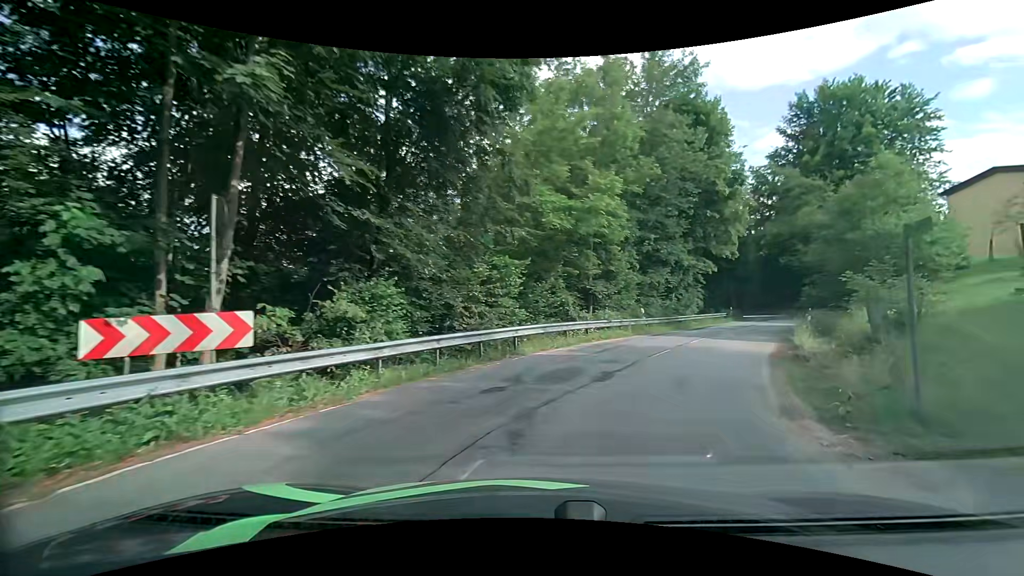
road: tertiary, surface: asphalt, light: Day
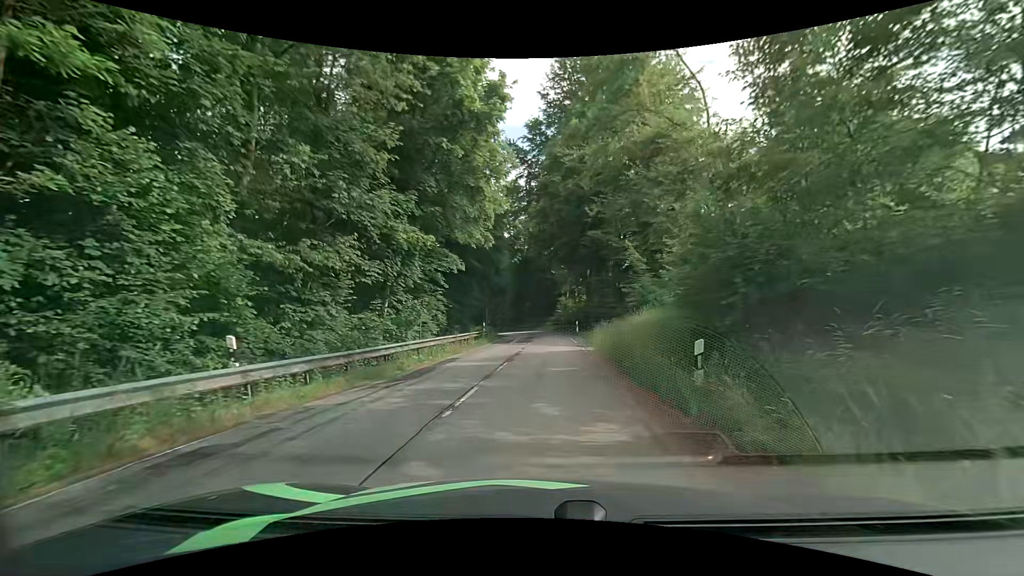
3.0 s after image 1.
(+5.8, +18.1) m; +26°
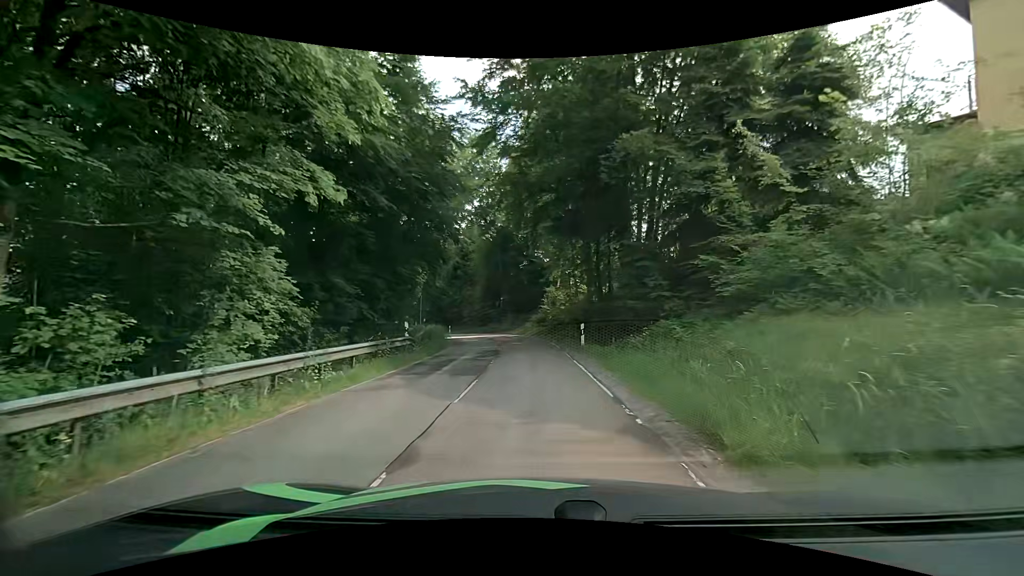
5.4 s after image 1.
(+0.6, +17.6) m; +3°
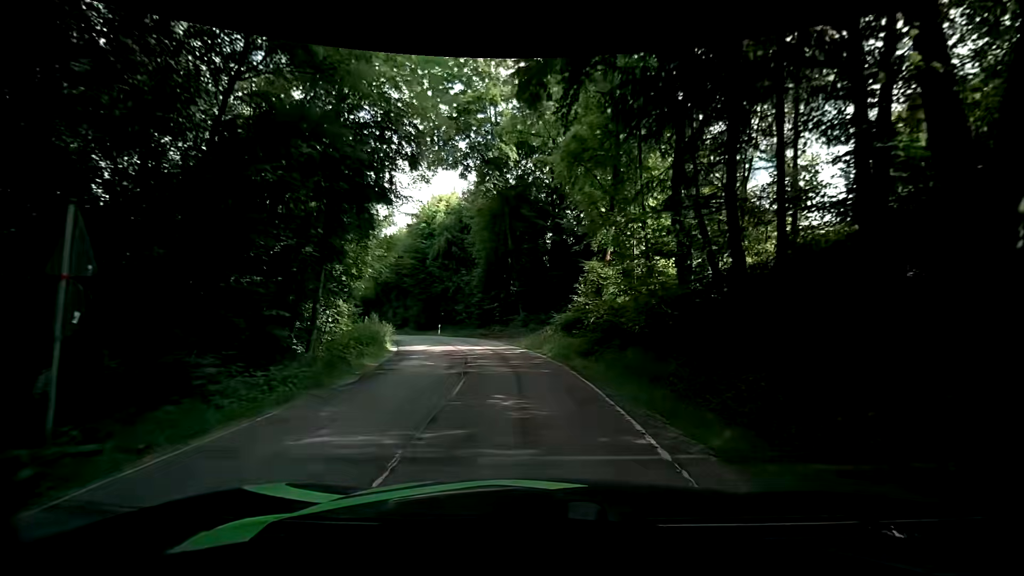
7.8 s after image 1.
(-0.3, +18.2) m; -3°
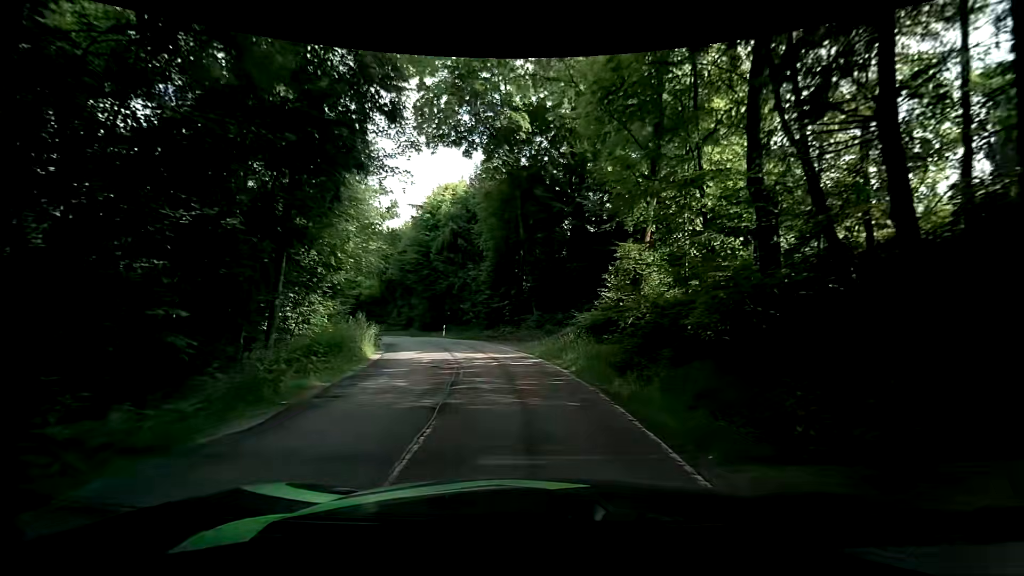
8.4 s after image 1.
(-0.1, +4.7) m; -3°
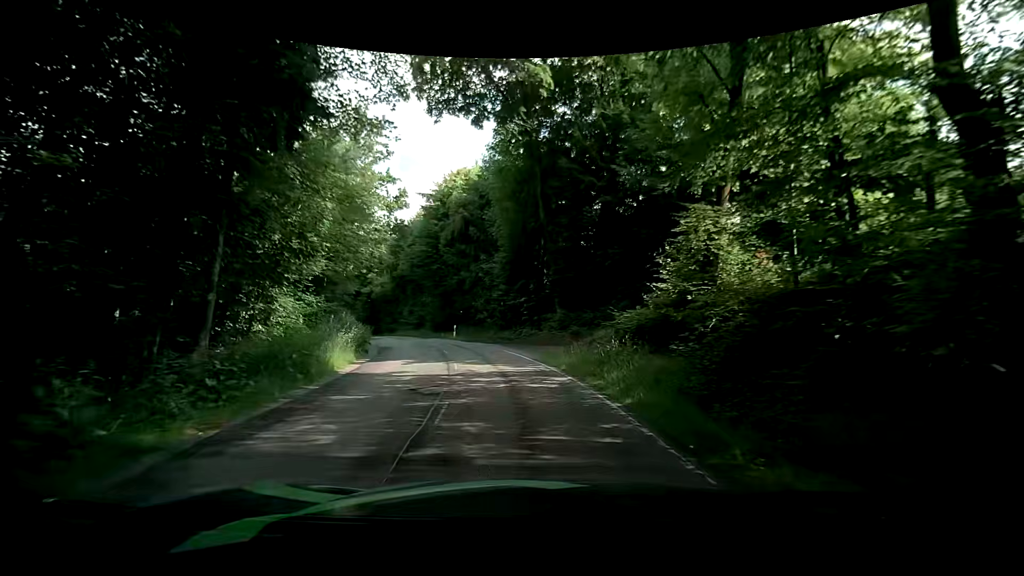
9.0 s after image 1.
(-0.2, +4.7) m; -2°
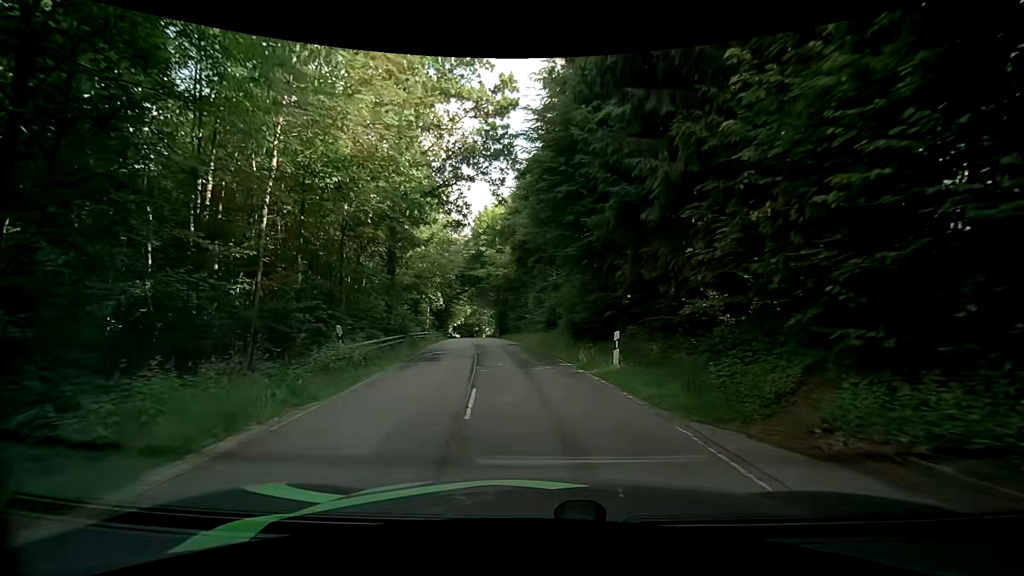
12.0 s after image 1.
(-3.0, +23.3) m; -16°
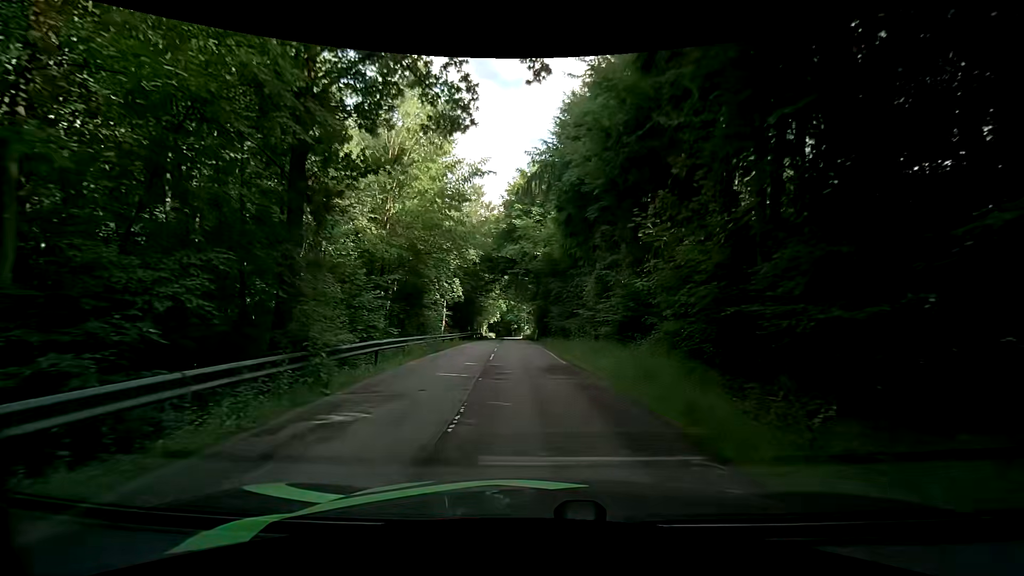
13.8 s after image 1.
(-0.8, +14.3) m; -5°
(0, +10) (0, +20) (-1, +30) (-2, +40) (-2, +50) (-2, +60) (-3, +70) (-3, +80) (-3, +90) (-4, +100) m
